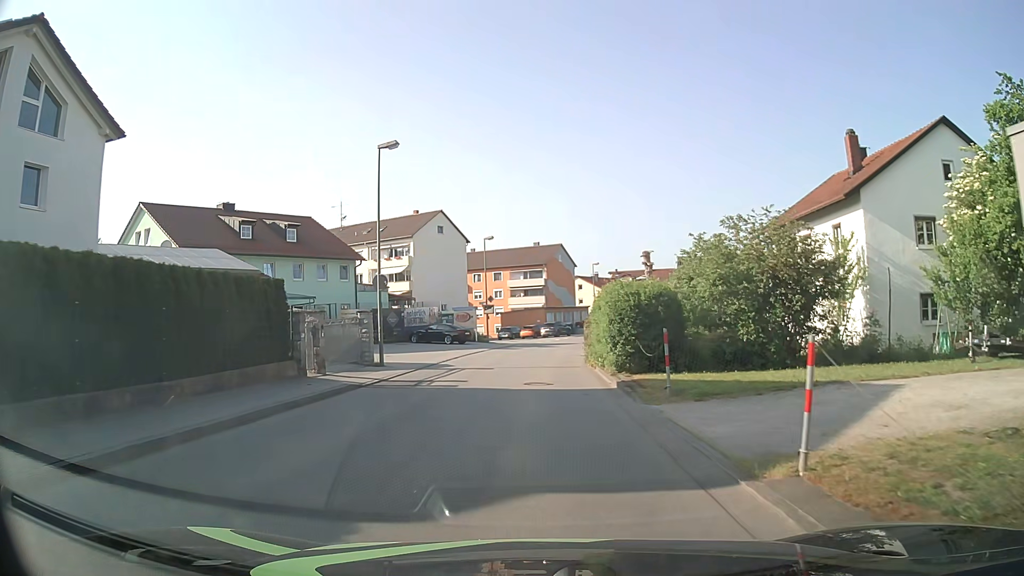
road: unclassified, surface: asphalt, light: Day
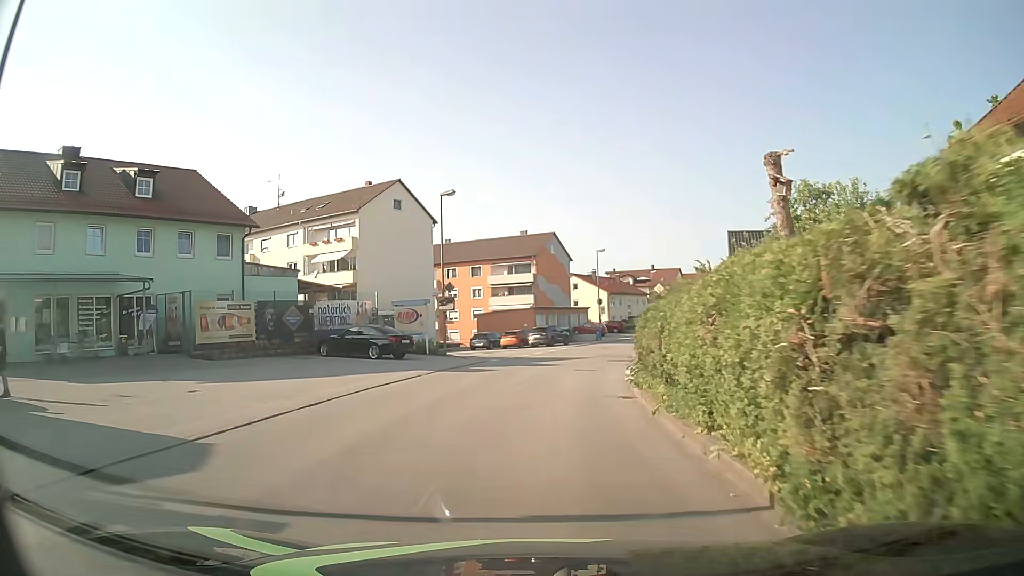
(+0.2, +19.1) m; +1°
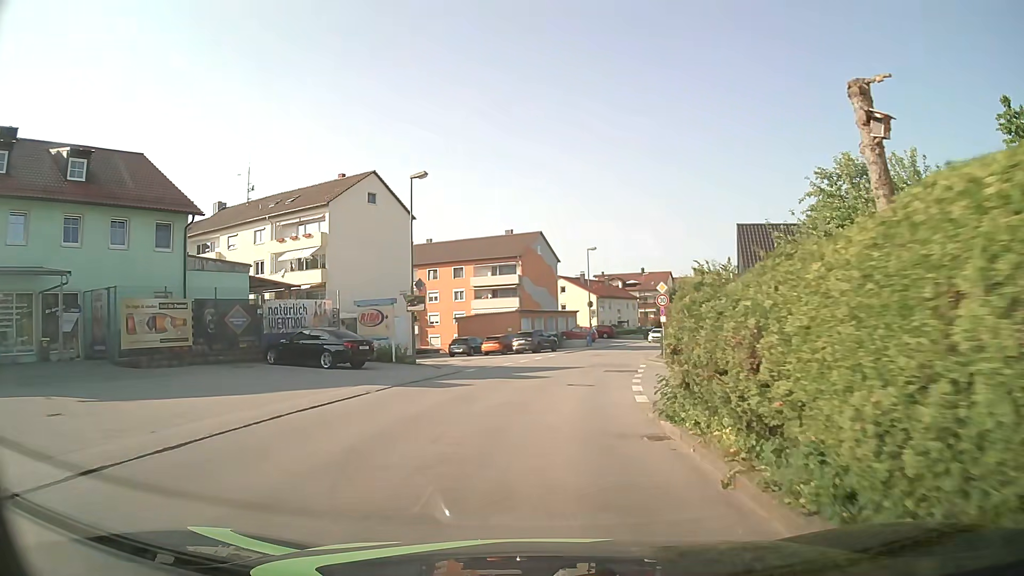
(0.0, +4.8) m; +1°
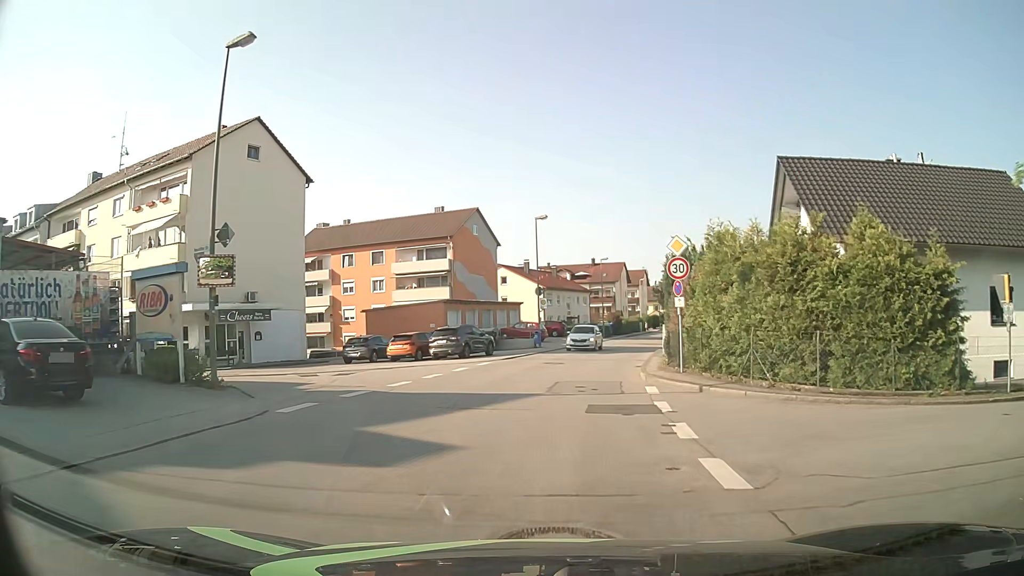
(+0.6, +14.3) m; +5°
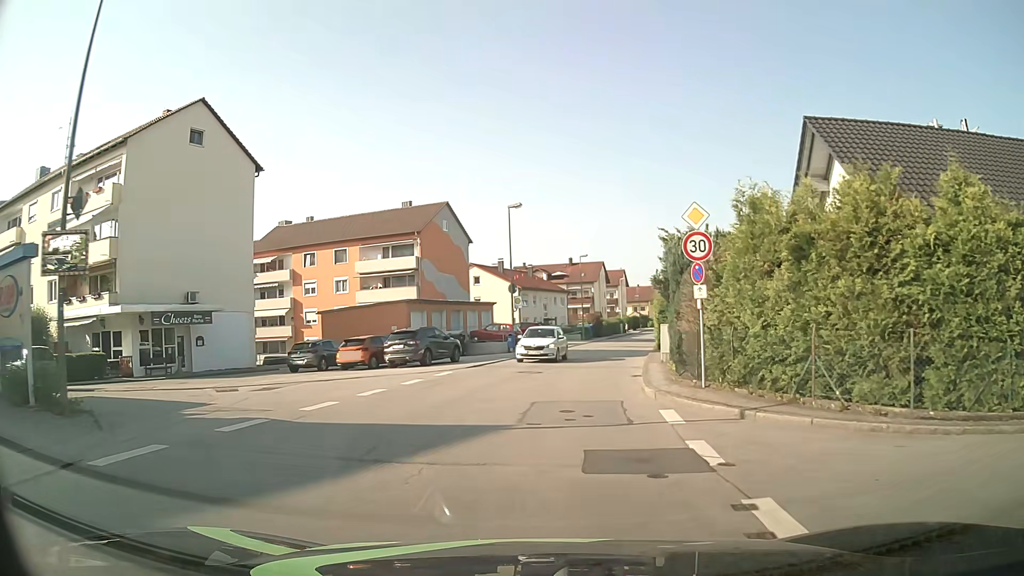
(+0.1, +4.8) m; +1°
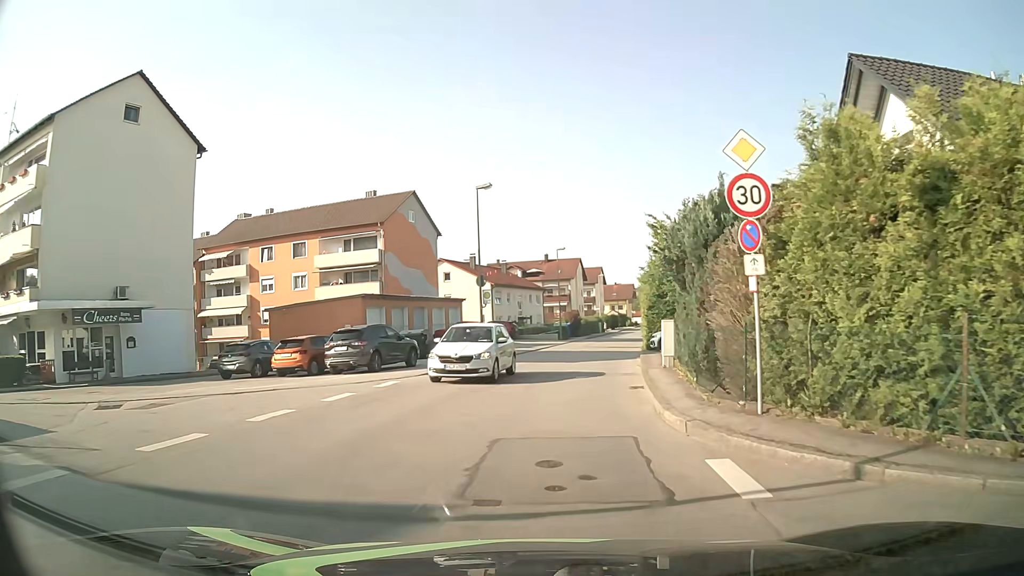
(+0.1, +4.8) m; +2°
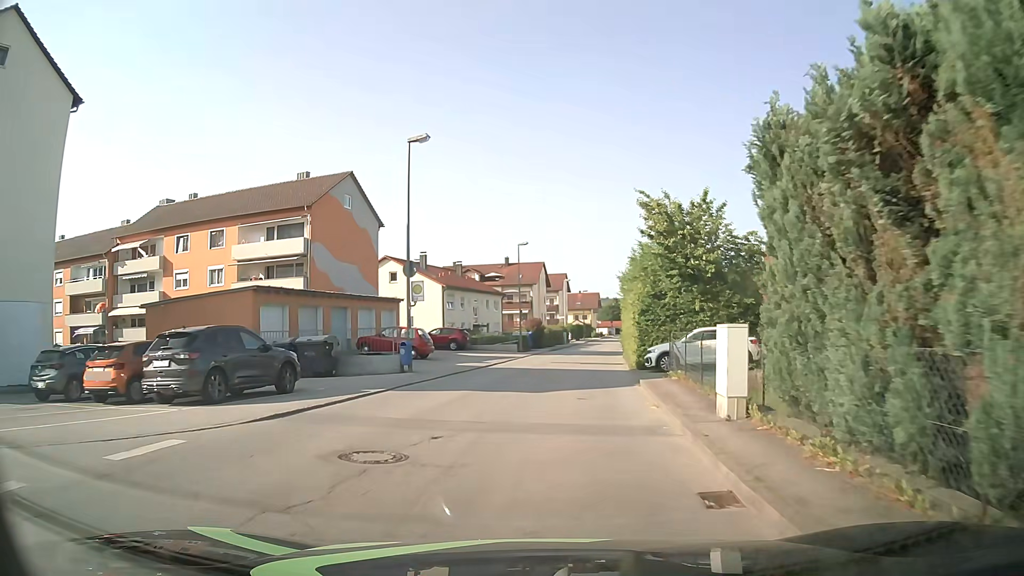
(+0.3, +9.5) m; +3°
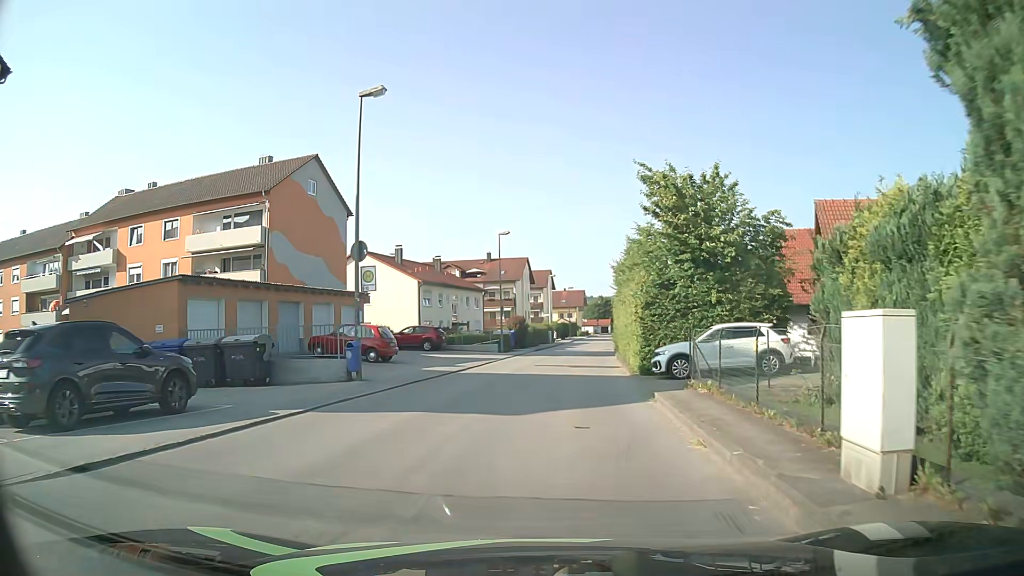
(+0.1, +4.7) m; +2°
(0, +10) (+1, +20) (+2, +30) (+2, +40) (+3, +50) (+5, +60) (+6, +70) (+7, +80) (+8, +90) (+9, +100) m
